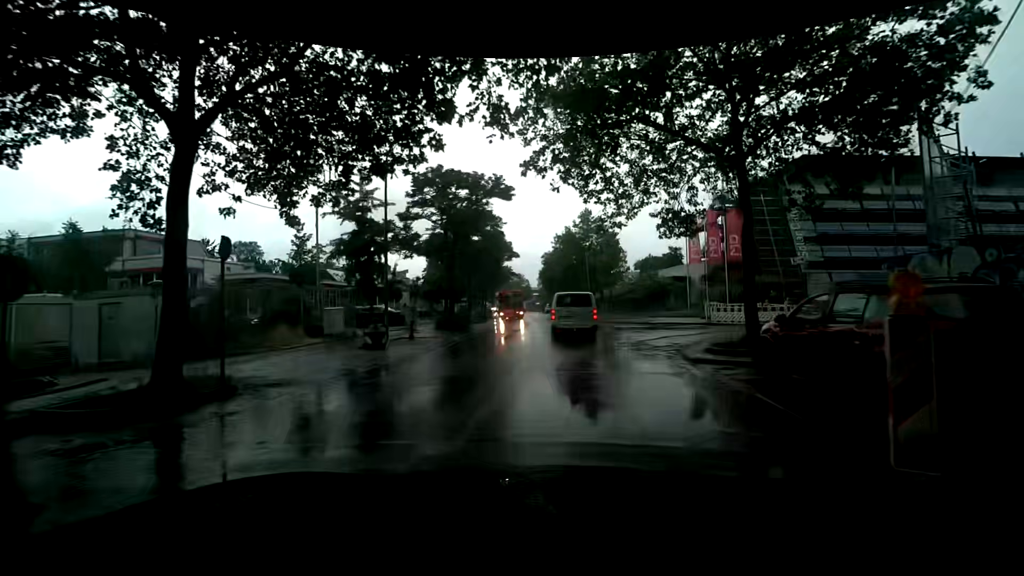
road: tertiary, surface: asphalt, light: Day
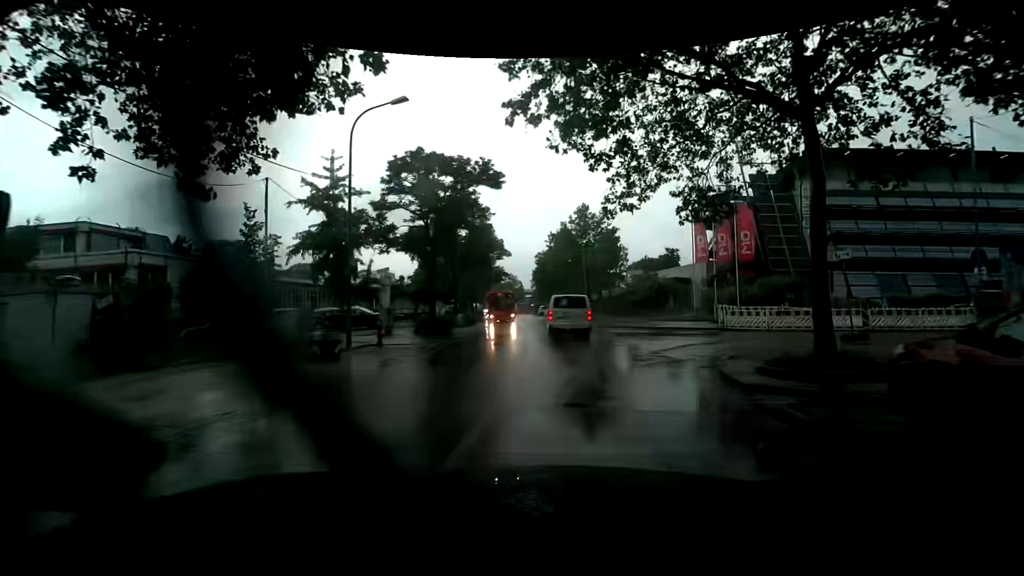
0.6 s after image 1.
(0.0, +3.5) m; +2°
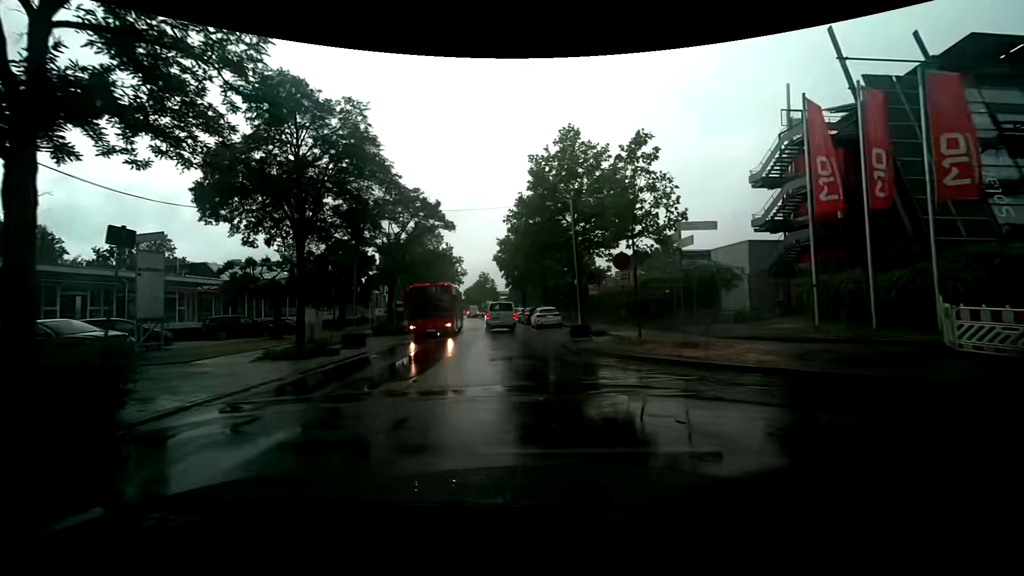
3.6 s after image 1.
(+0.5, +20.2) m; +5°
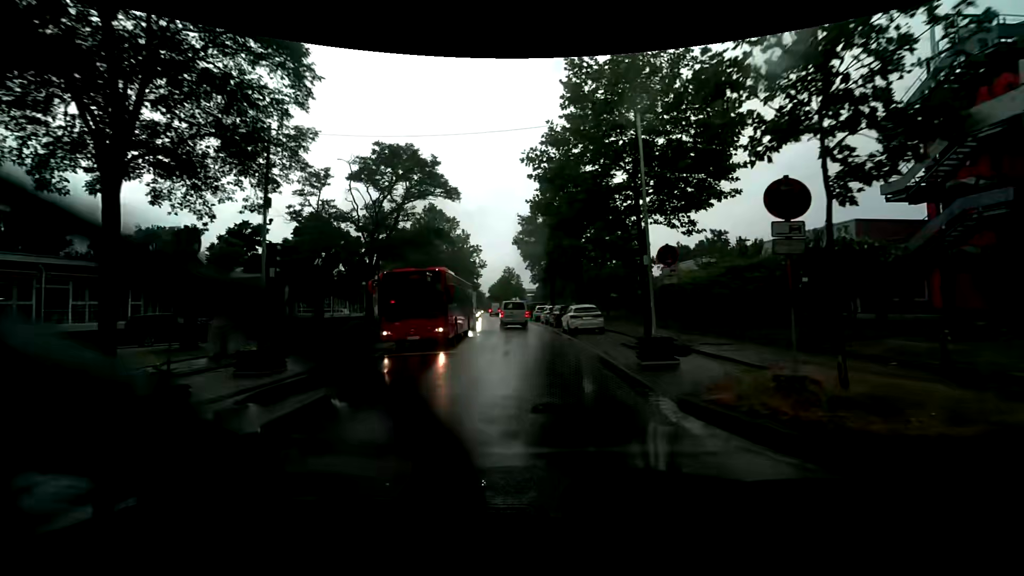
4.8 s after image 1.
(-0.3, +9.2) m; -4°
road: unclassified
(0, +10) (-1, +20) (-2, +30) (-3, +40) (-4, +50) (-5, +60) (-6, +70) (-8, +80) (-9, +89) (-11, +99) m
